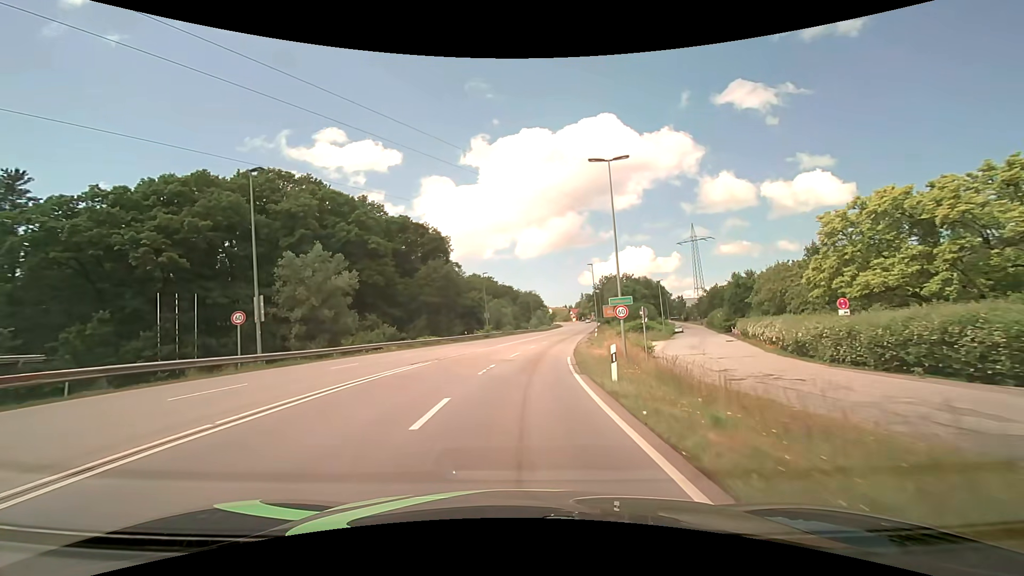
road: secondary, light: Day
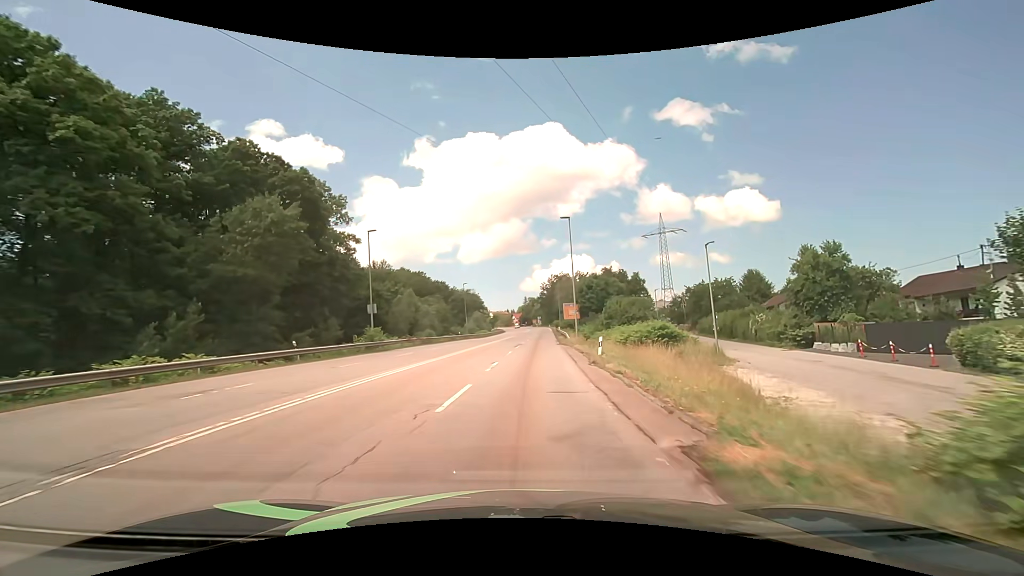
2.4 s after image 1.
(+2.3, +34.6) m; +7°
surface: asphalt
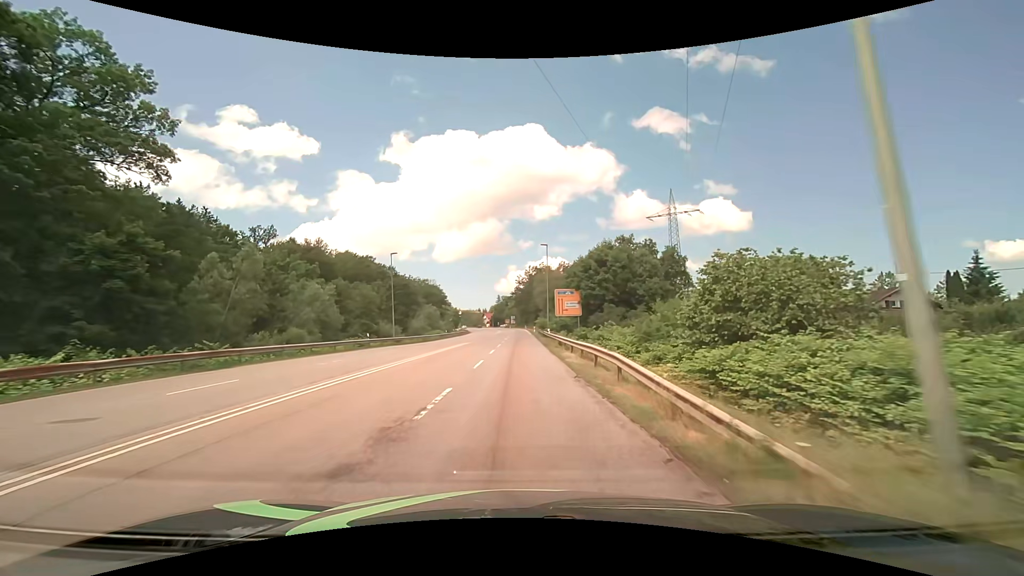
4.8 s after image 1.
(+1.5, +35.6) m; +4°
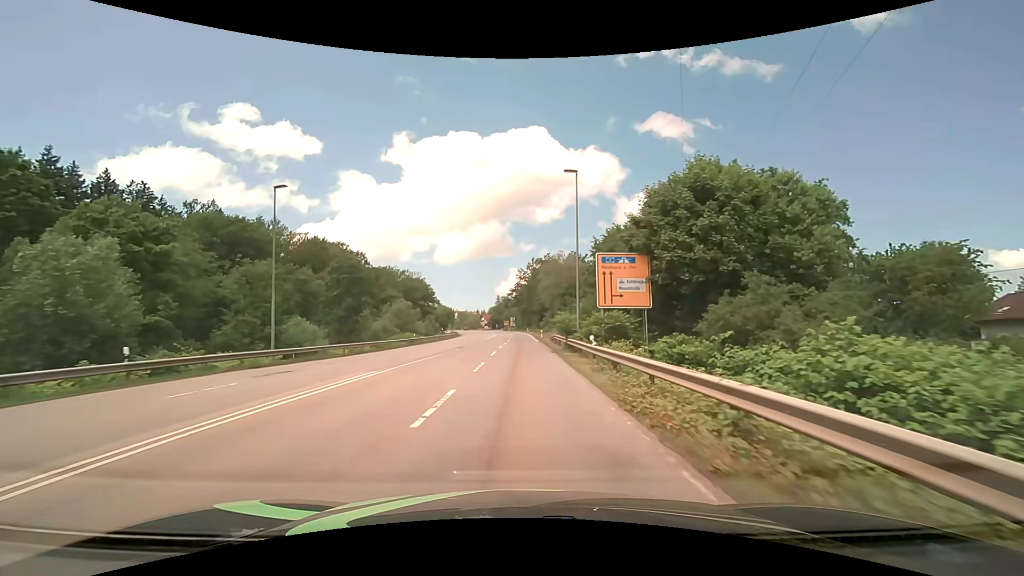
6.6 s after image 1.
(-0.1, +27.0) m; 0°
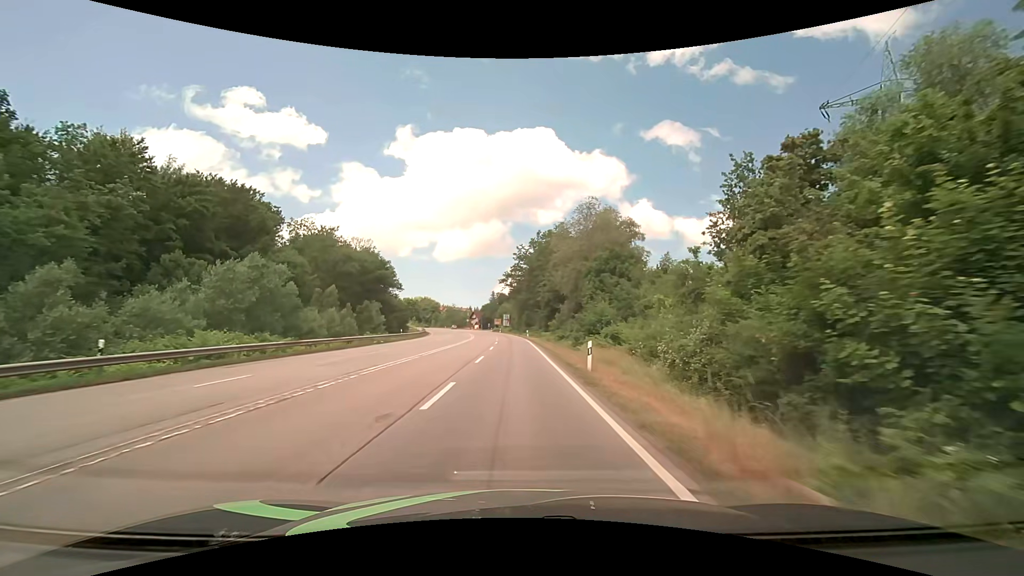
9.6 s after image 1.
(+0.3, +45.3) m; 0°
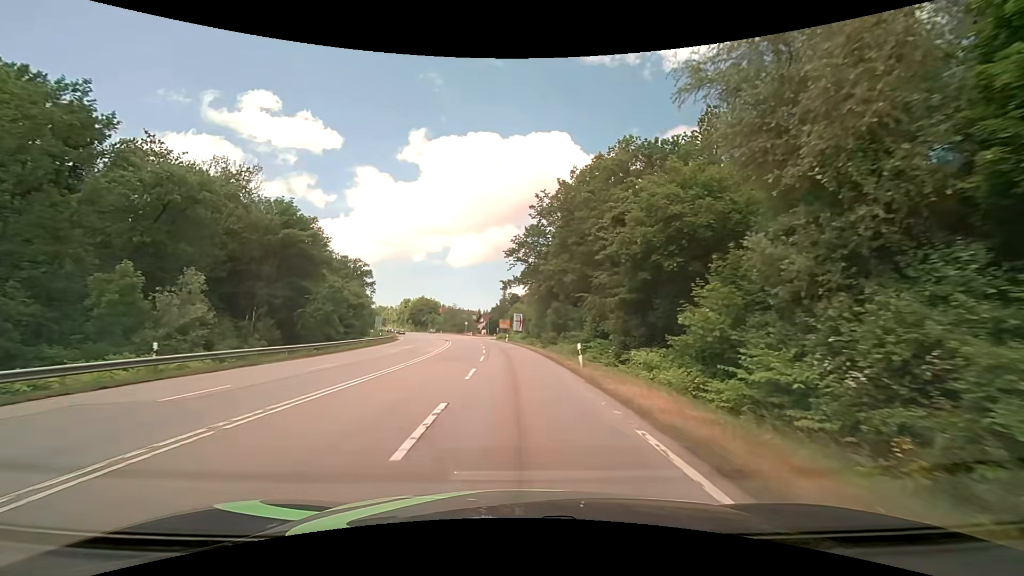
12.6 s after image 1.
(-0.6, +45.5) m; -2°
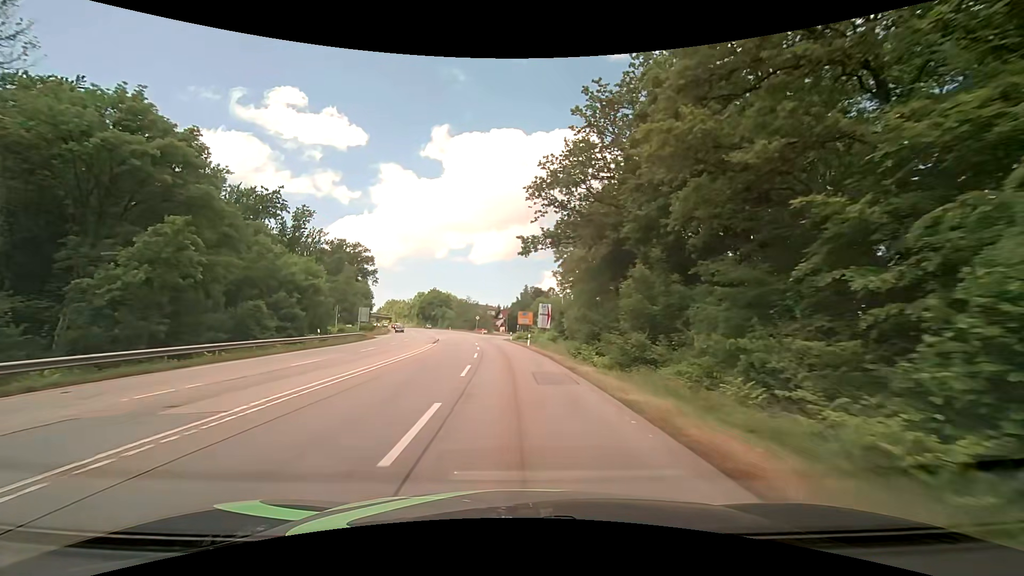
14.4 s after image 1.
(-0.4, +27.4) m; -2°
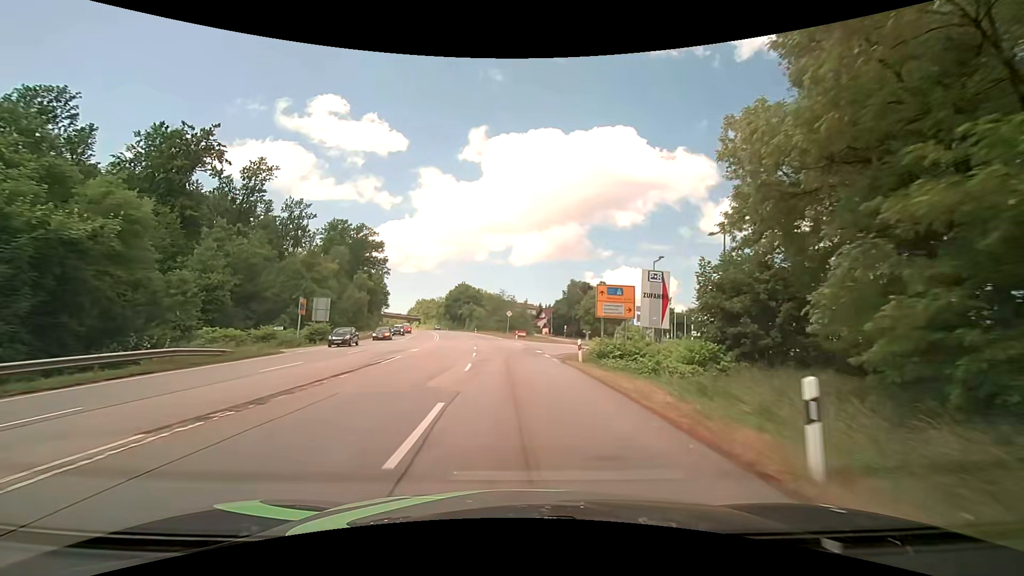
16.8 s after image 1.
(-1.7, +36.6) m; -5°
(0, +10) (0, +20) (-1, +30) (-2, +40) (-2, +50) (-4, +60) (-5, +70) (-7, +80) (-9, +89) (-10, +99) m
